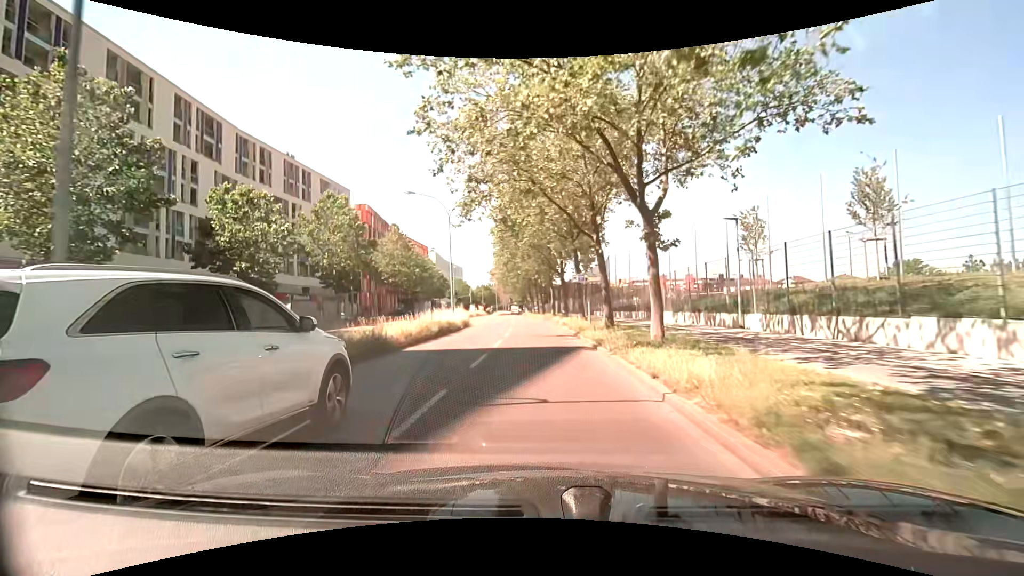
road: secondary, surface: asphalt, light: Day
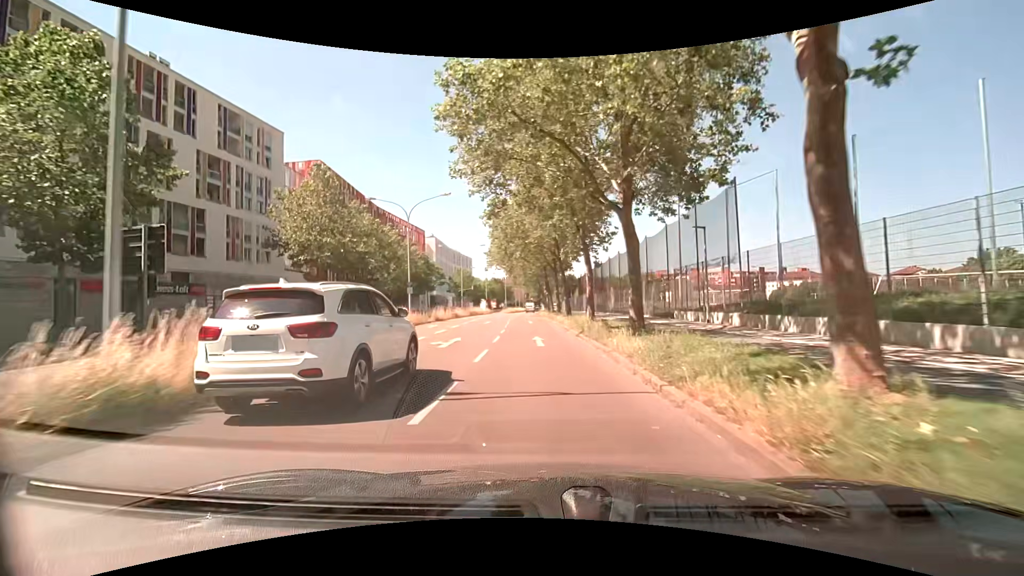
(-0.5, +29.8) m; -2°
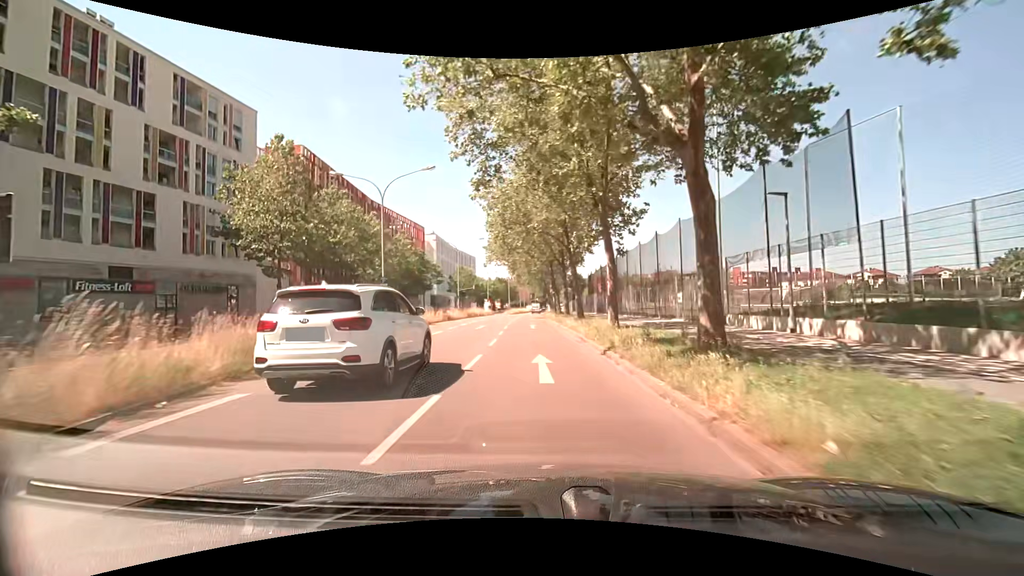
(-0.1, +7.4) m; -1°
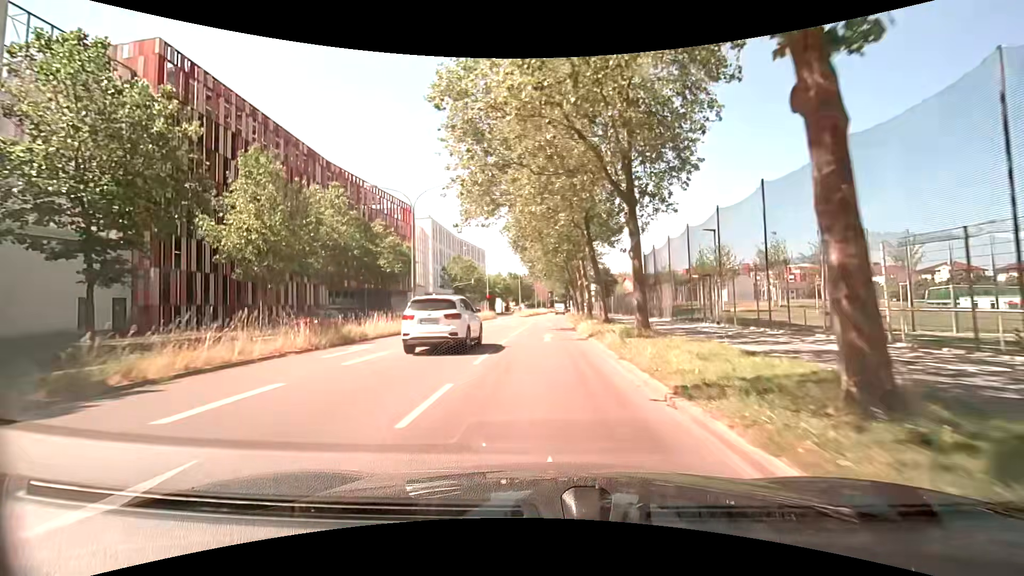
(-0.7, +28.9) m; -3°
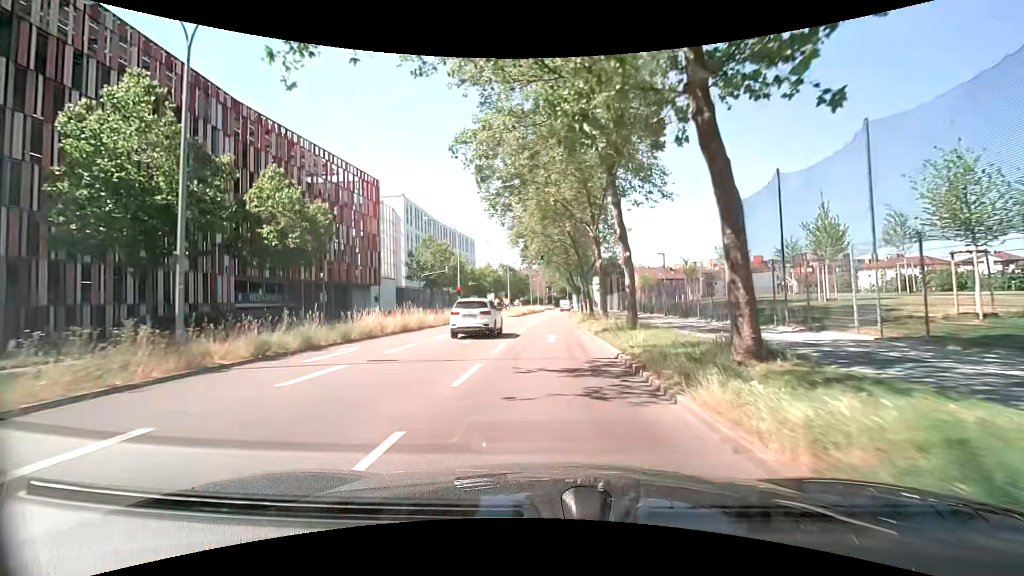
(+0.3, +21.3) m; +2°
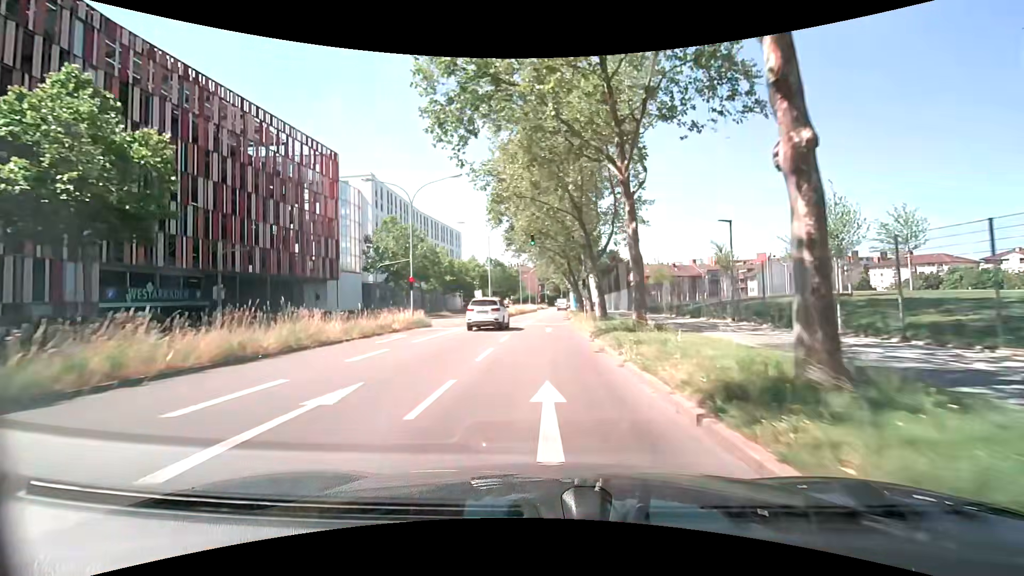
(-0.1, +14.5) m; 0°
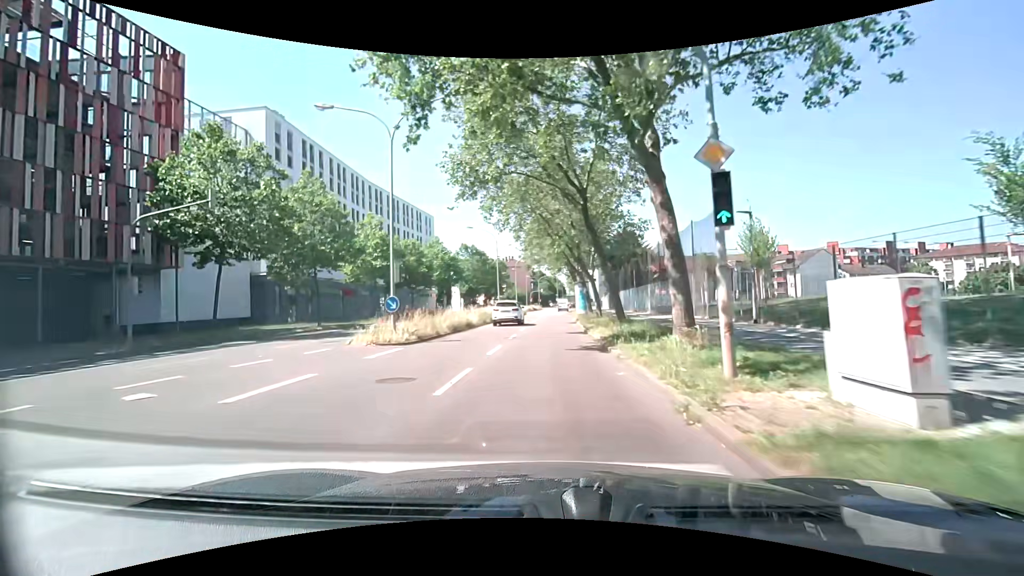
(+0.3, +30.1) m; +1°
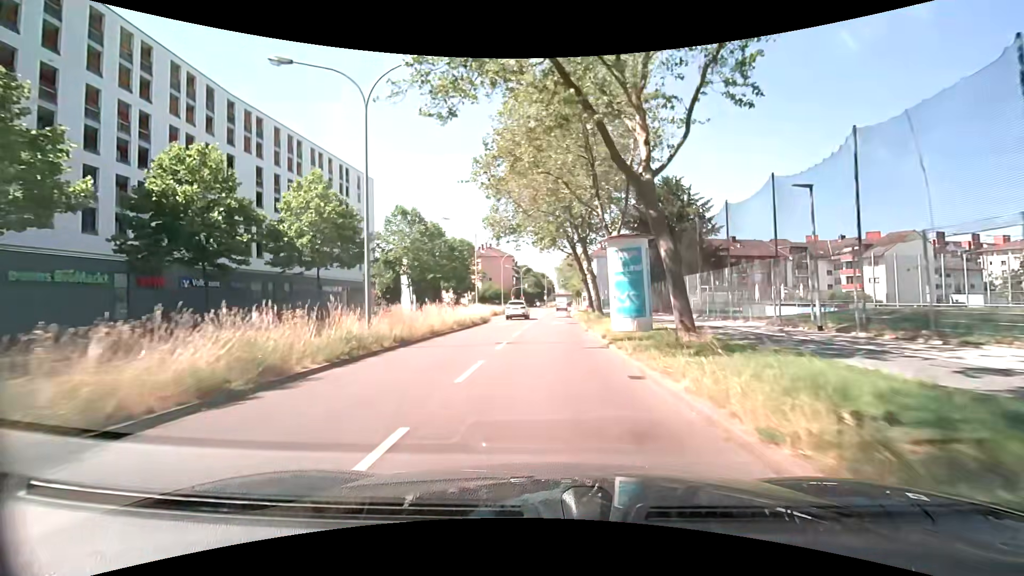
(+0.5, +36.1) m; +1°
(0, +10) (0, +20) (+1, +30) (+1, +40) (+2, +50) (+2, +60) (+3, +70) (+3, +80) (+4, +90) (+5, +100) m
